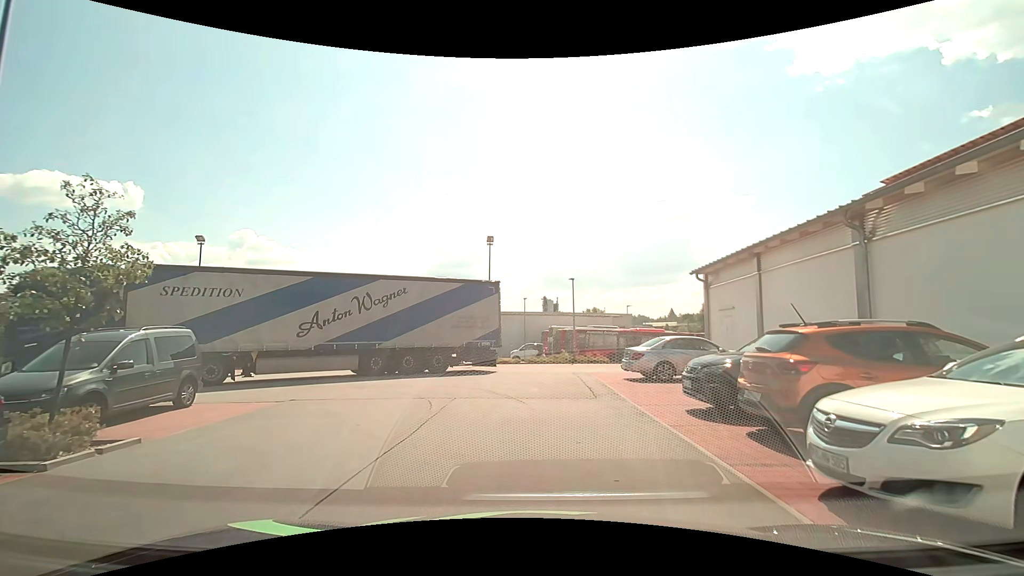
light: Day
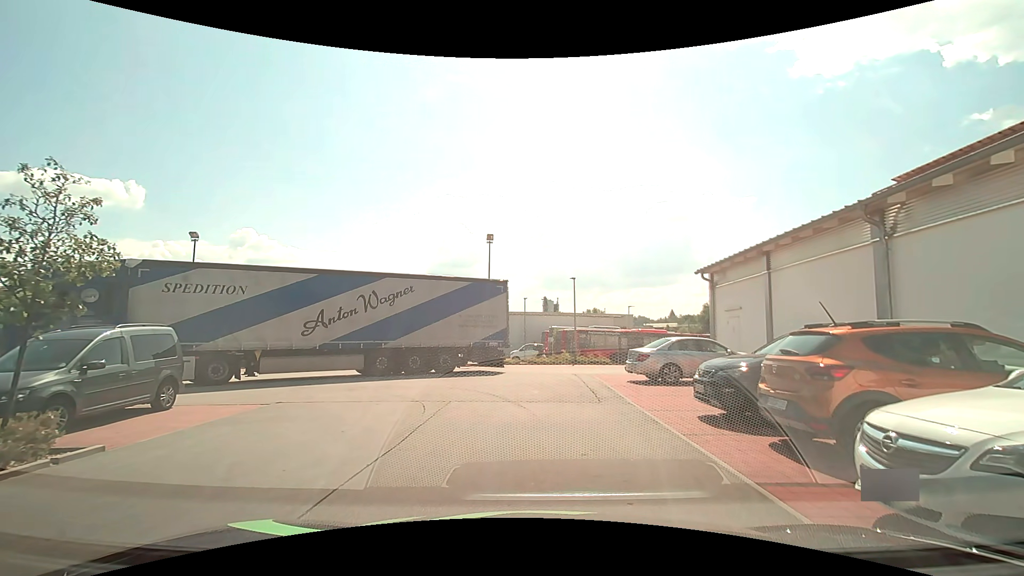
(0.0, +0.7) m; 0°
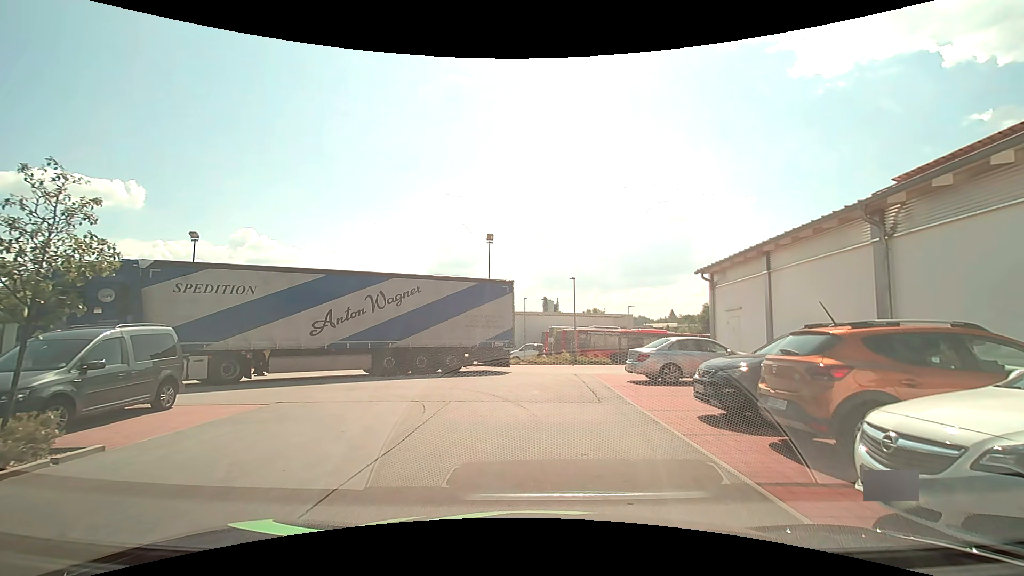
(0.0, 0.0) m; 0°
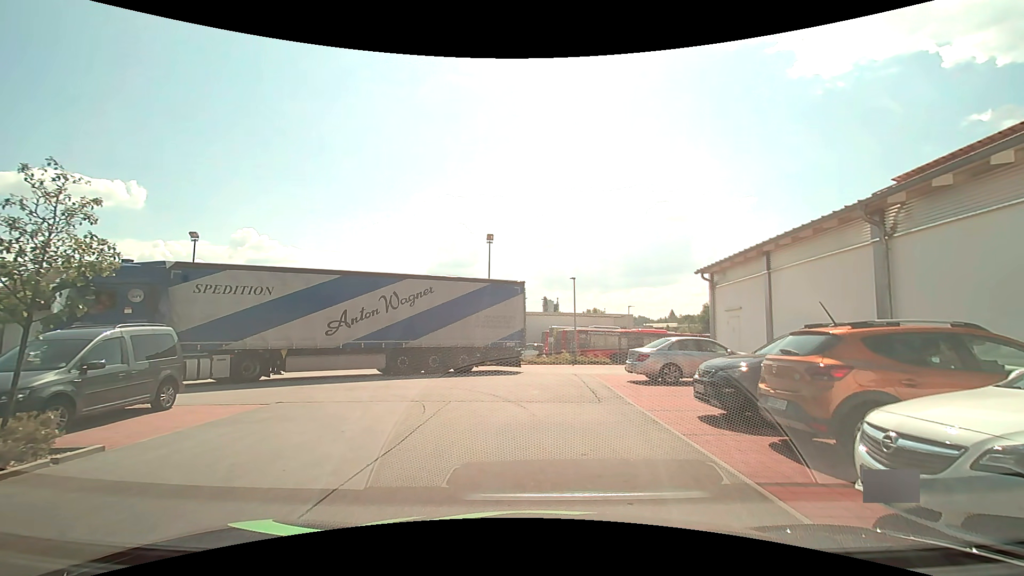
(0.0, 0.0) m; 0°
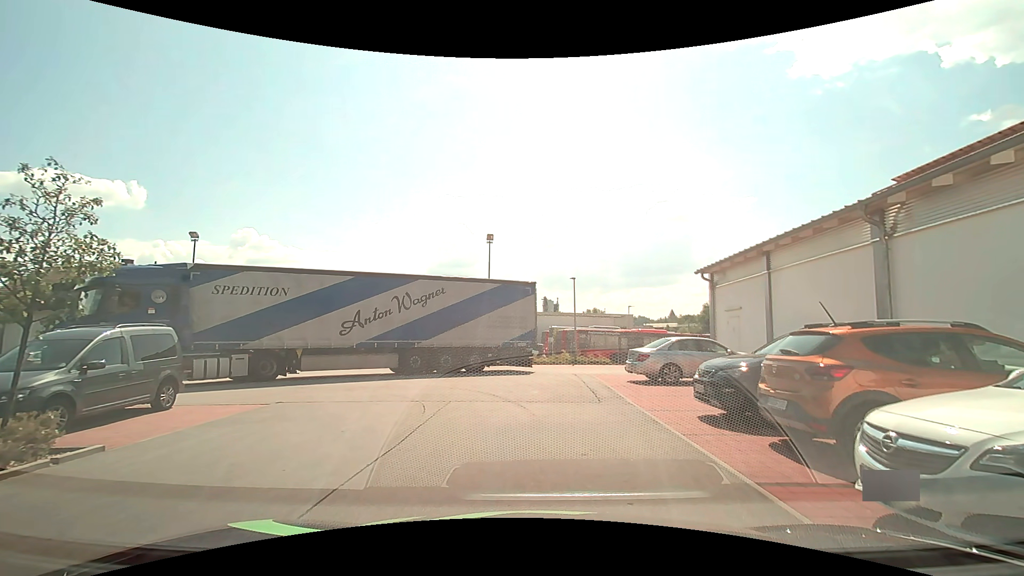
(0.0, 0.0) m; 0°
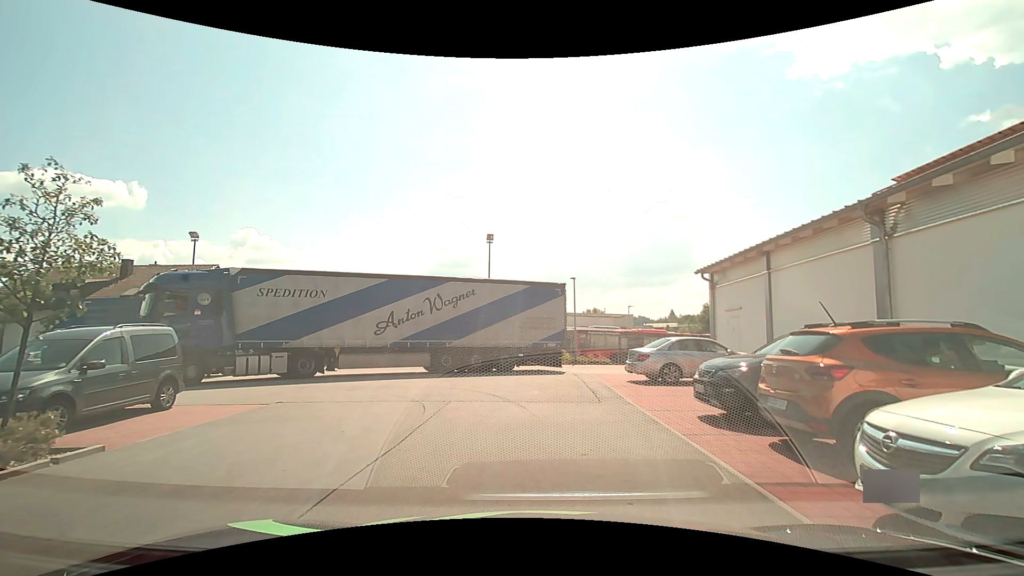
(0.0, 0.0) m; 0°
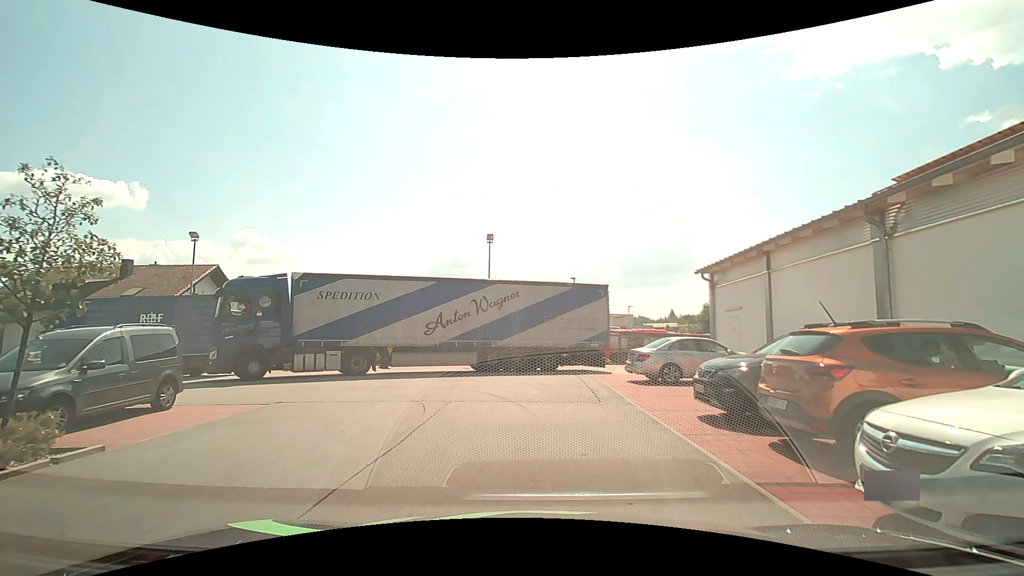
(0.0, 0.0) m; 0°
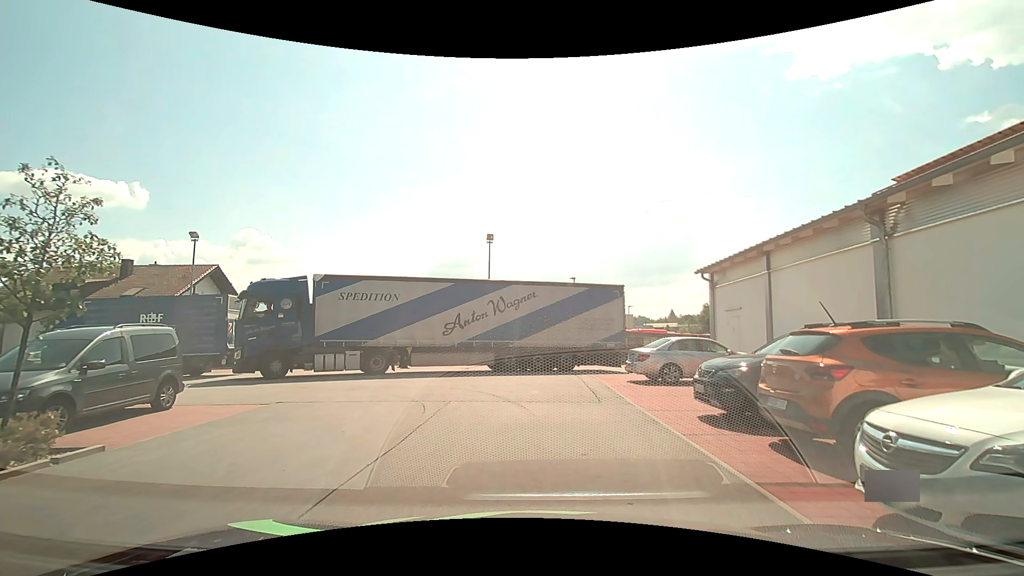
(0.0, 0.0) m; 0°
